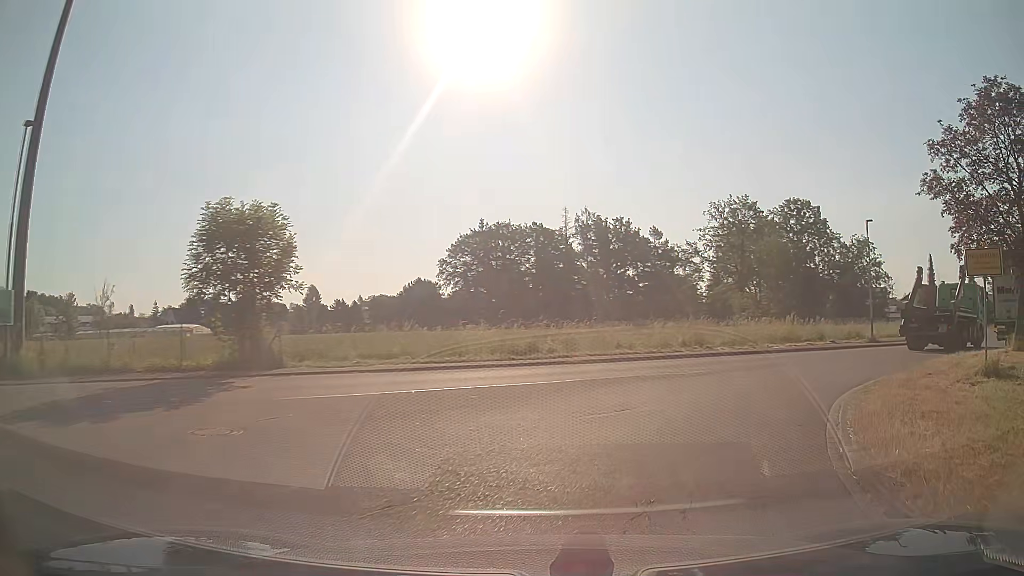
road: unclassified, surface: asphalt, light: Day
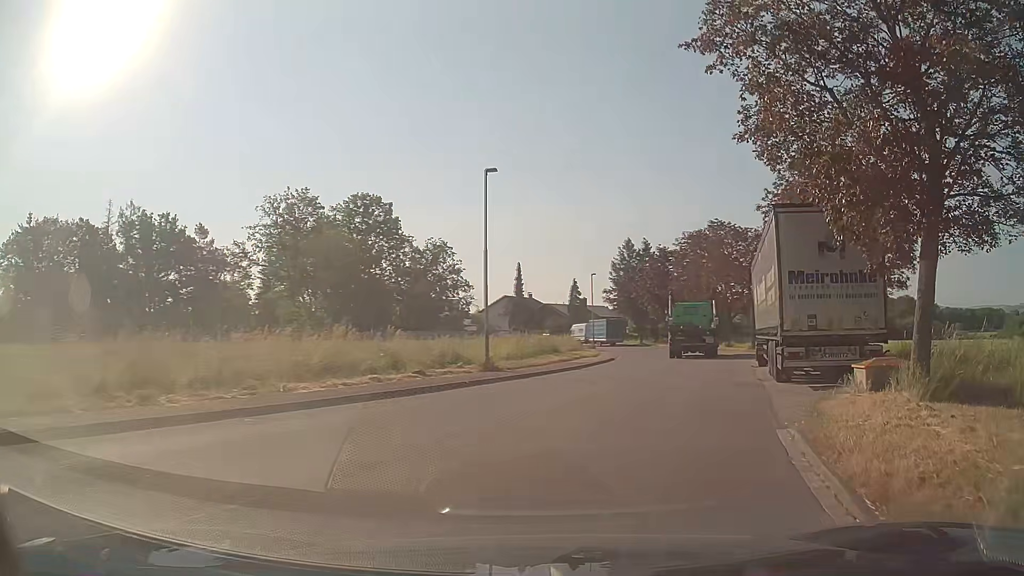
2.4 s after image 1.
(+5.0, +14.3) m; +37°
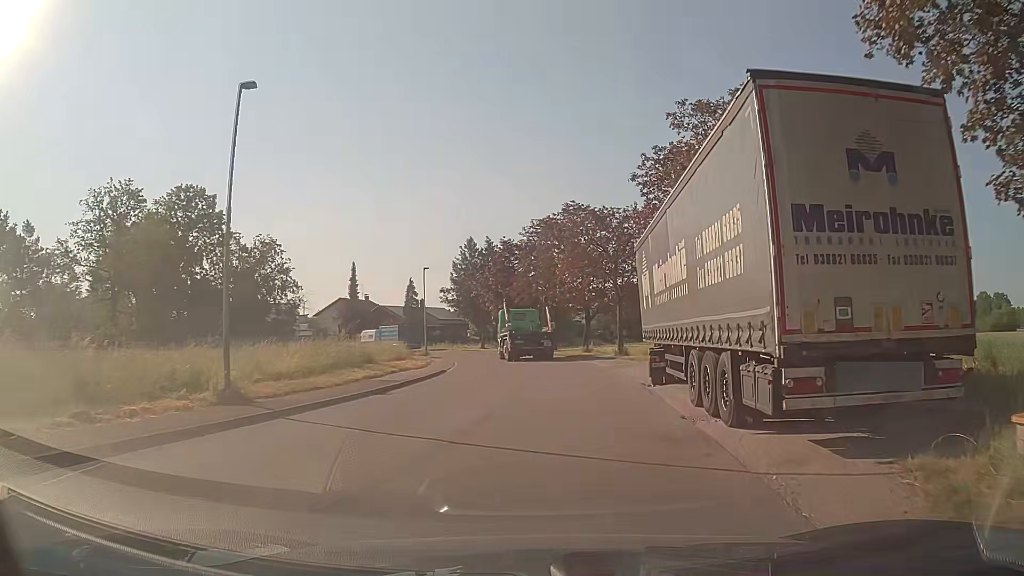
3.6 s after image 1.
(+1.2, +8.3) m; +14°
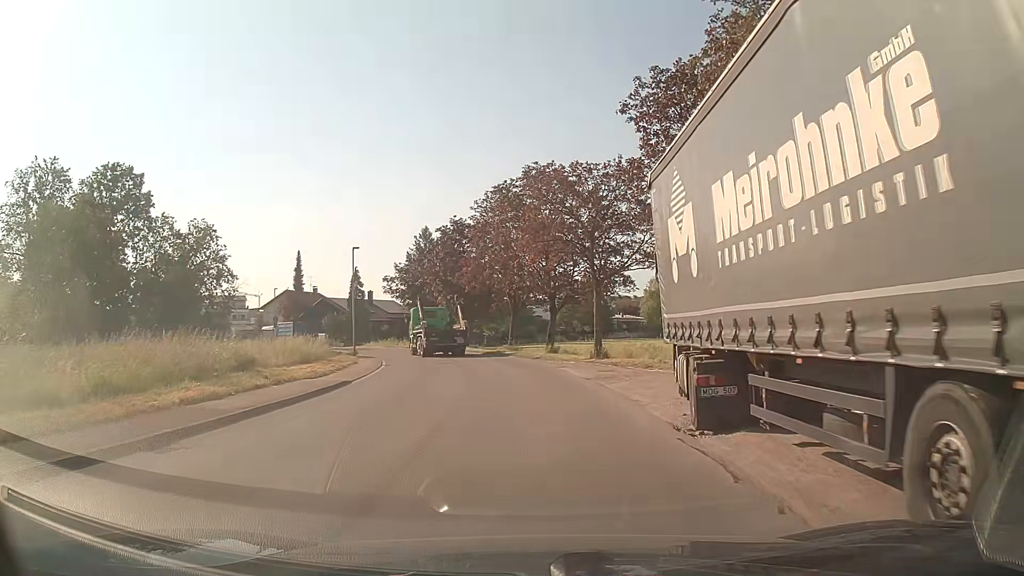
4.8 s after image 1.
(+0.3, +9.1) m; +3°
